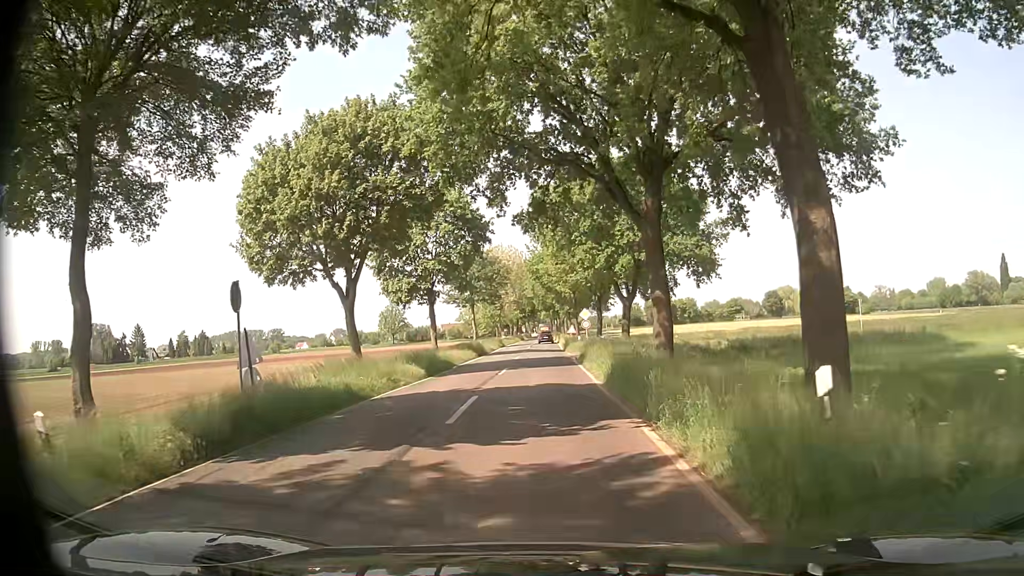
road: tertiary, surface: asphalt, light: Day
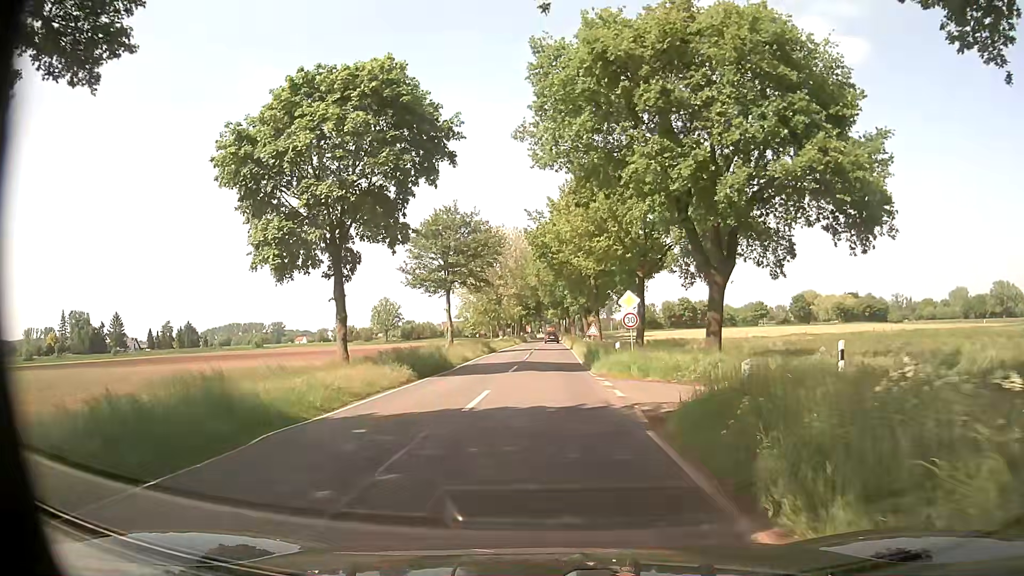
(0.0, +22.3) m; -1°
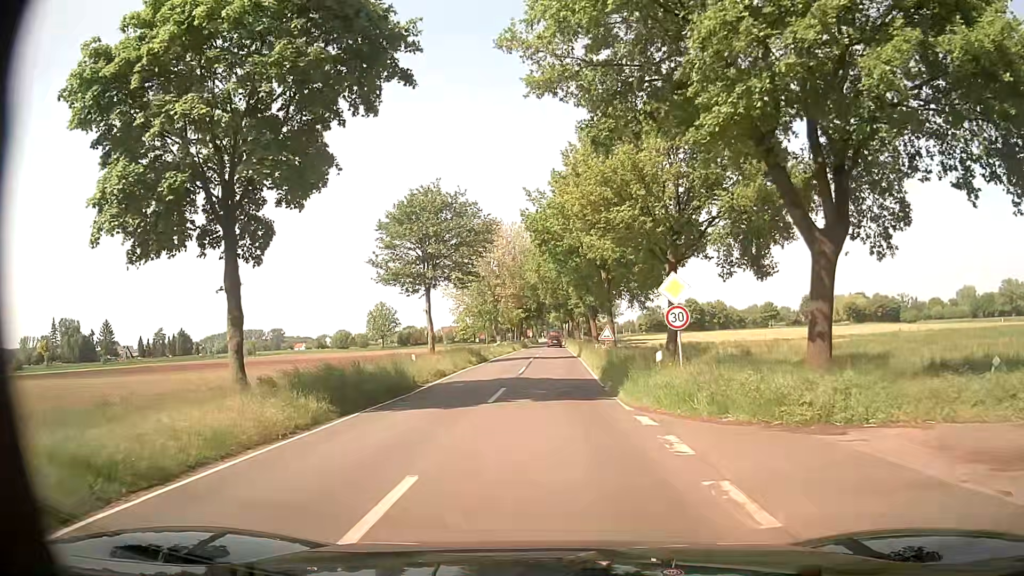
(0.0, +8.9) m; 0°
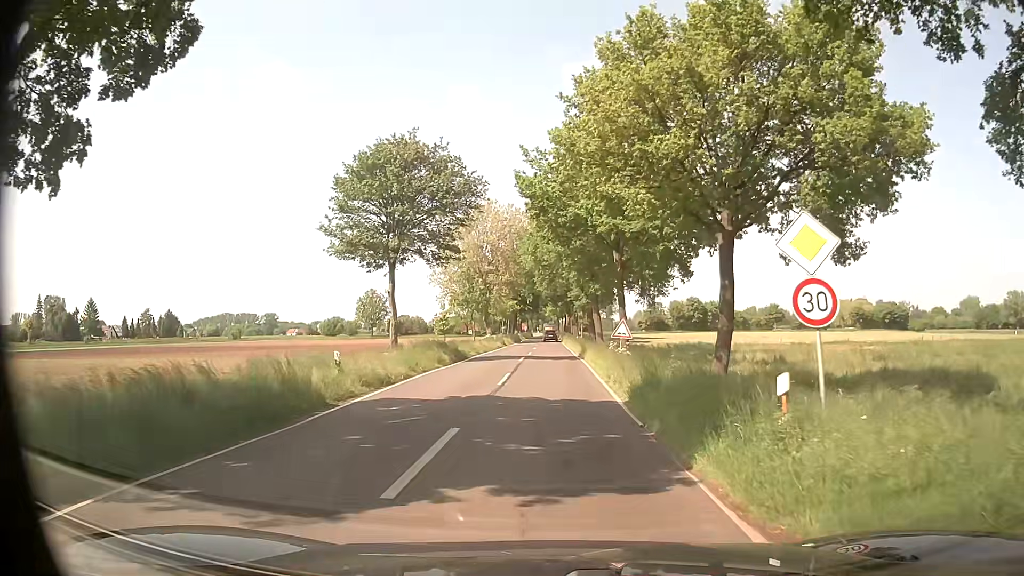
(0.0, +8.9) m; +1°
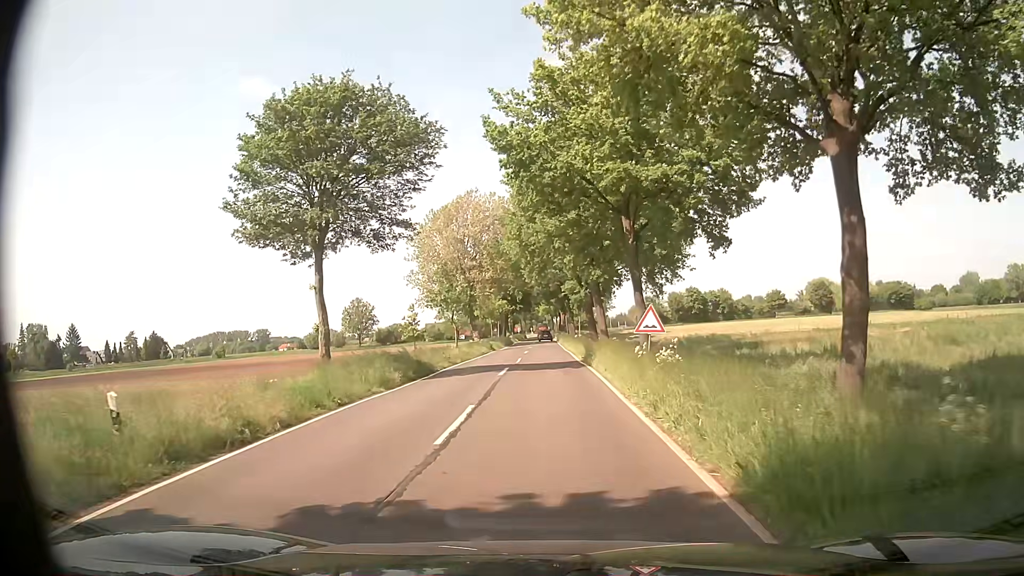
(+0.1, +9.0) m; +1°
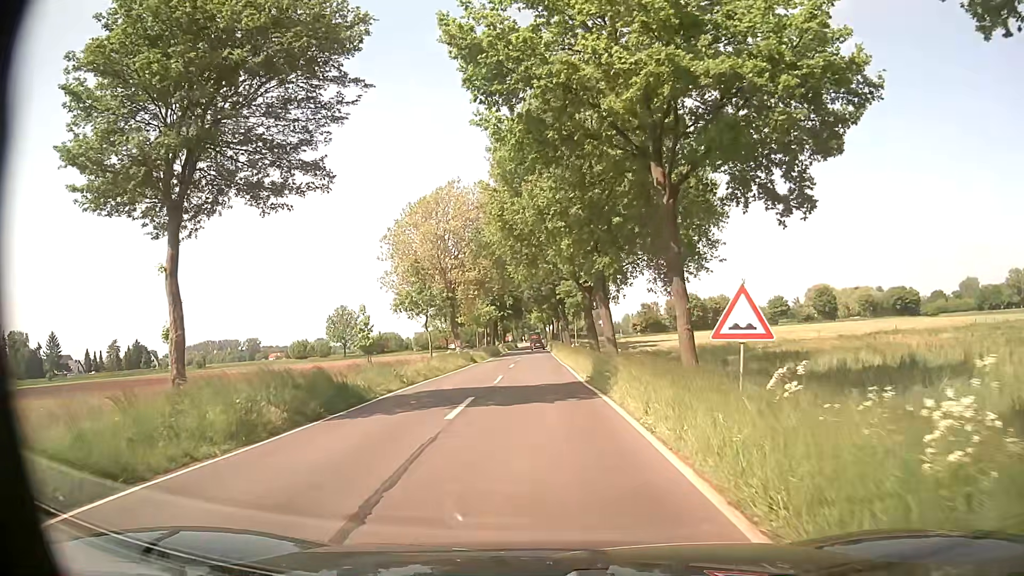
(-0.1, +9.1) m; 0°
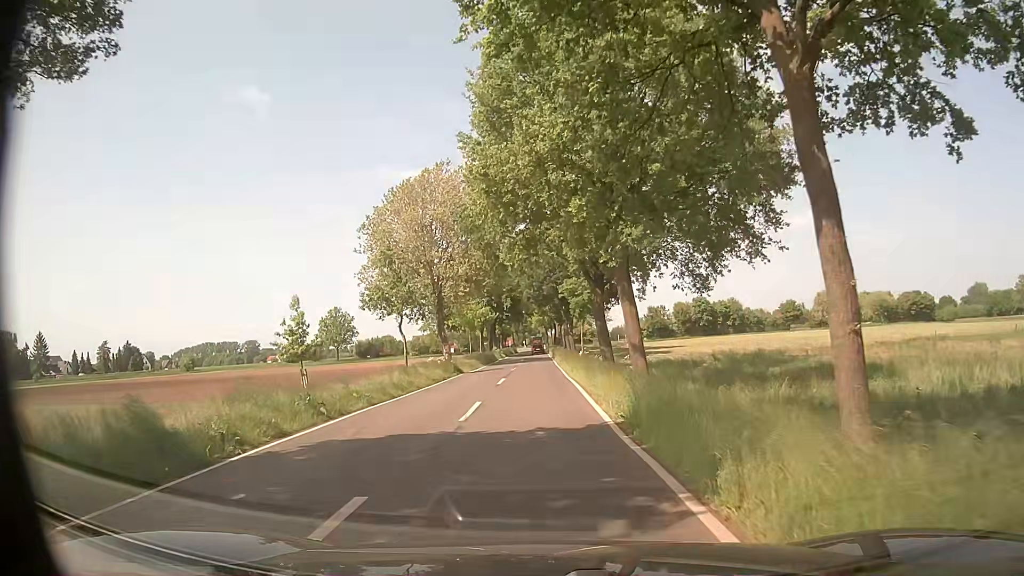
(+0.1, +8.9) m; 0°
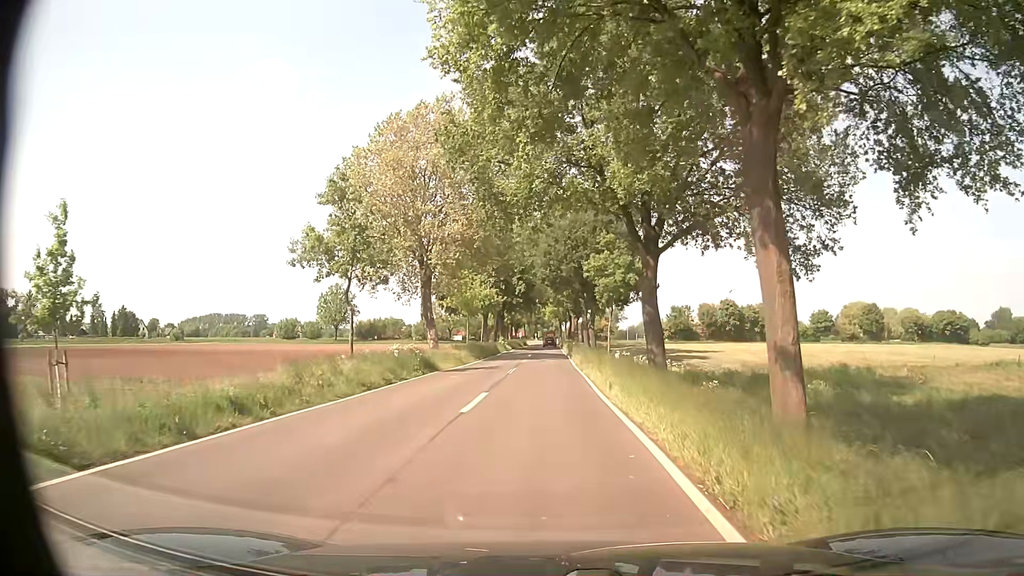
(-0.2, +13.4) m; -2°
(0, +10) (0, +20) (+1, +30) (+1, +40) (+1, +50) (+1, +60) (+2, +70) (+2, +80) (+2, +90) (+2, +100) m
